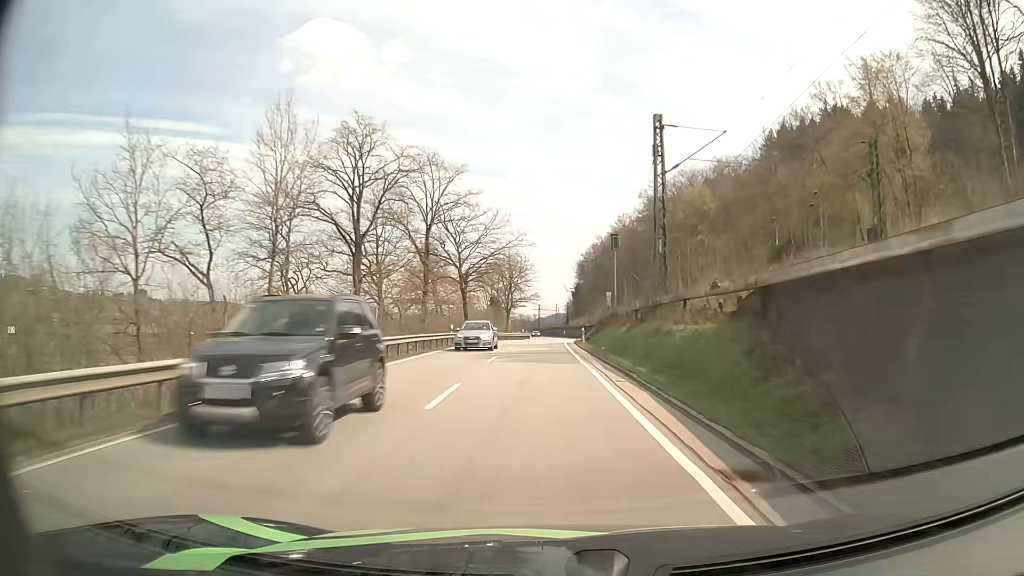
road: primary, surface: asphalt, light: Day
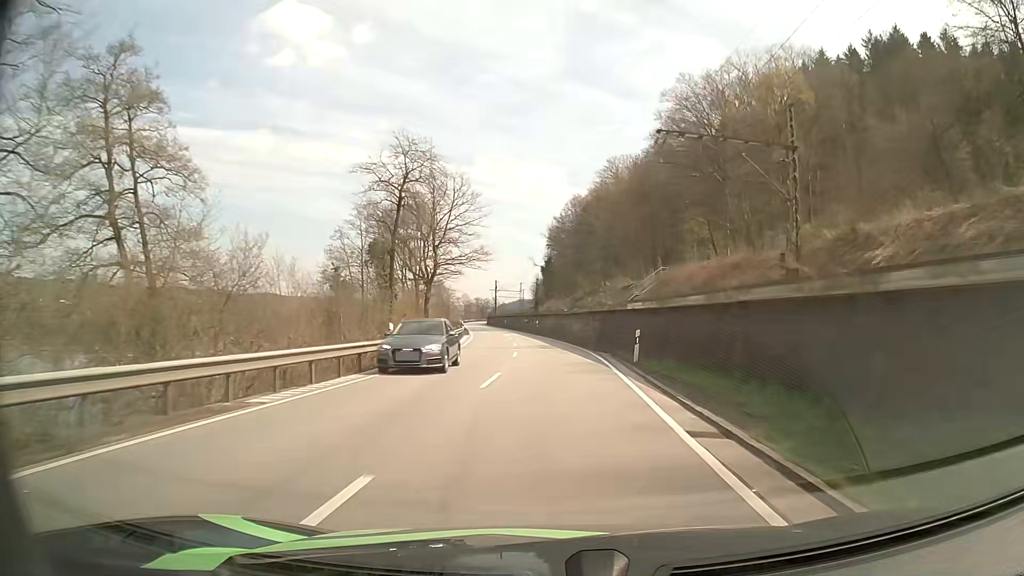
(+0.4, +68.1) m; +3°
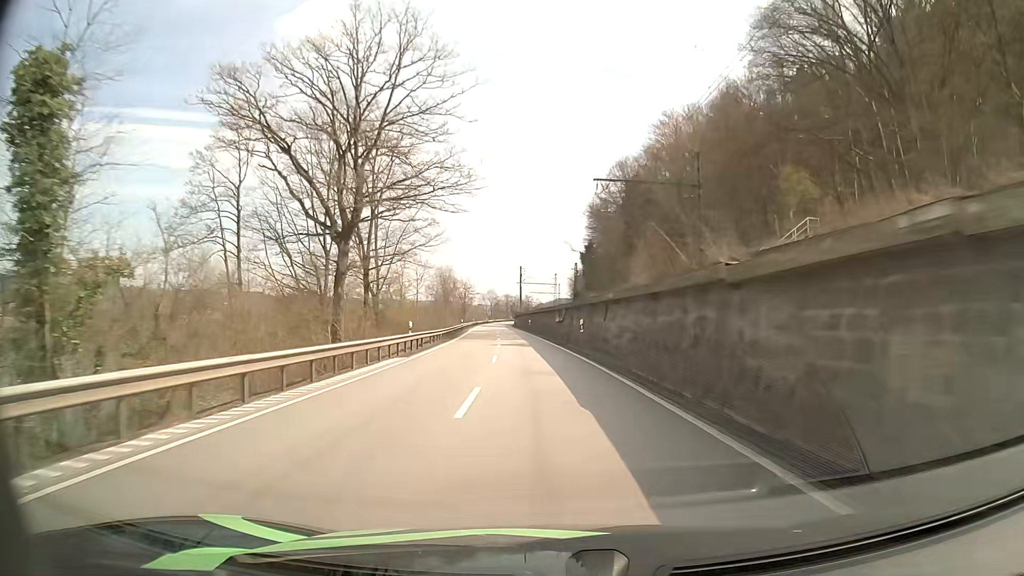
(-0.7, +40.2) m; -3°
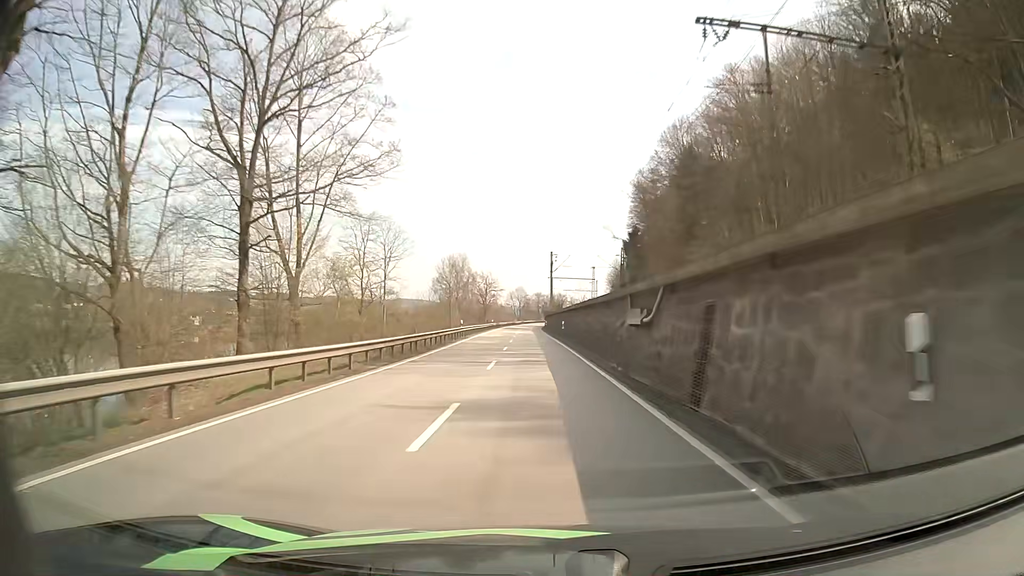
(-0.6, +26.5) m; -3°
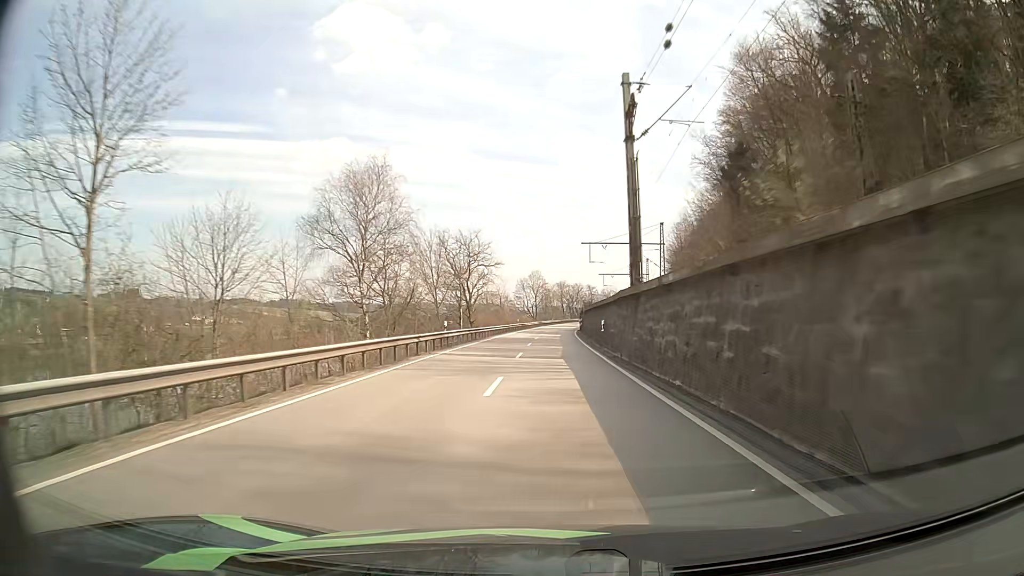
(-2.0, +66.5) m; -2°
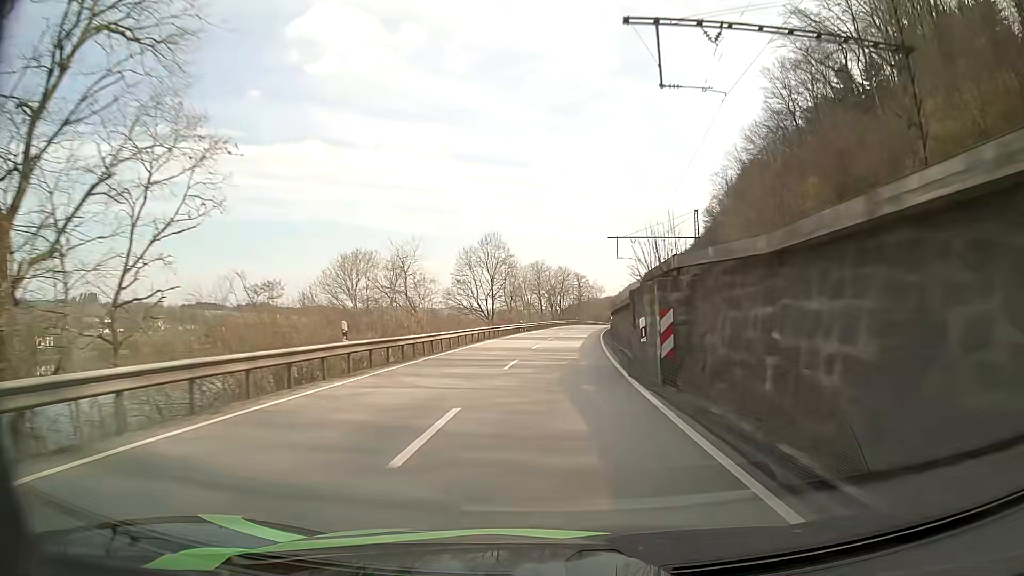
(+0.9, +65.5) m; +2°
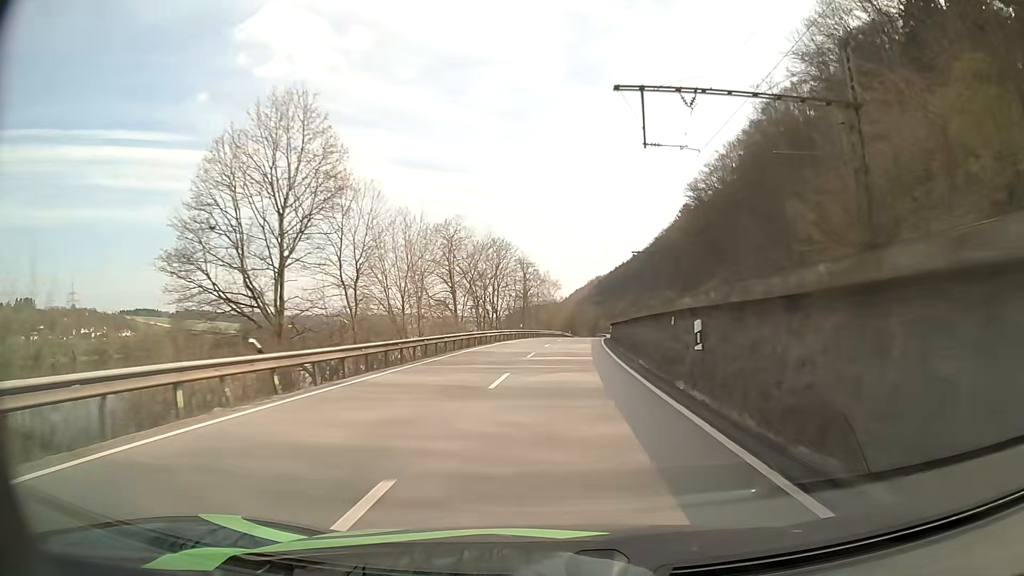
(+2.2, +52.0) m; +5°
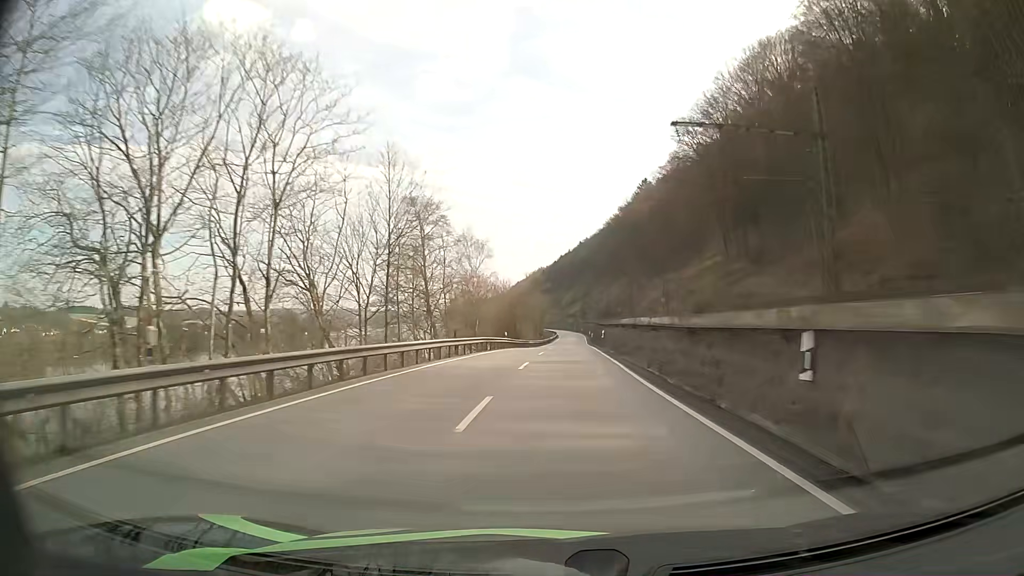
(+2.1, +53.0) m; +5°
(0, +10) (0, +20) (+1, +30) (+1, +40) (+2, +50) (+2, +60) (+2, +70) (+3, +80) (+3, +90) (+4, +100) m
